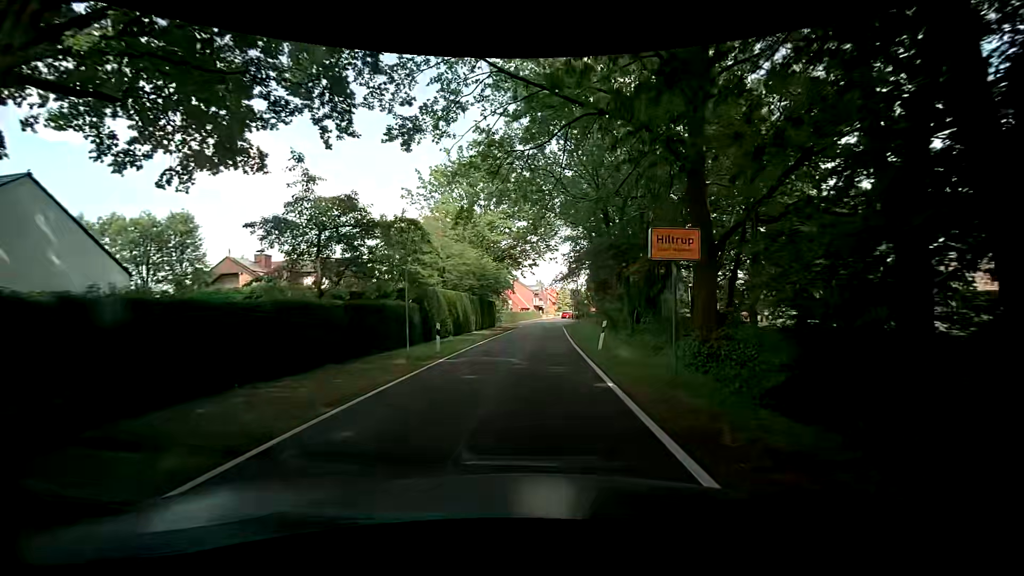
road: unclassified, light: Day
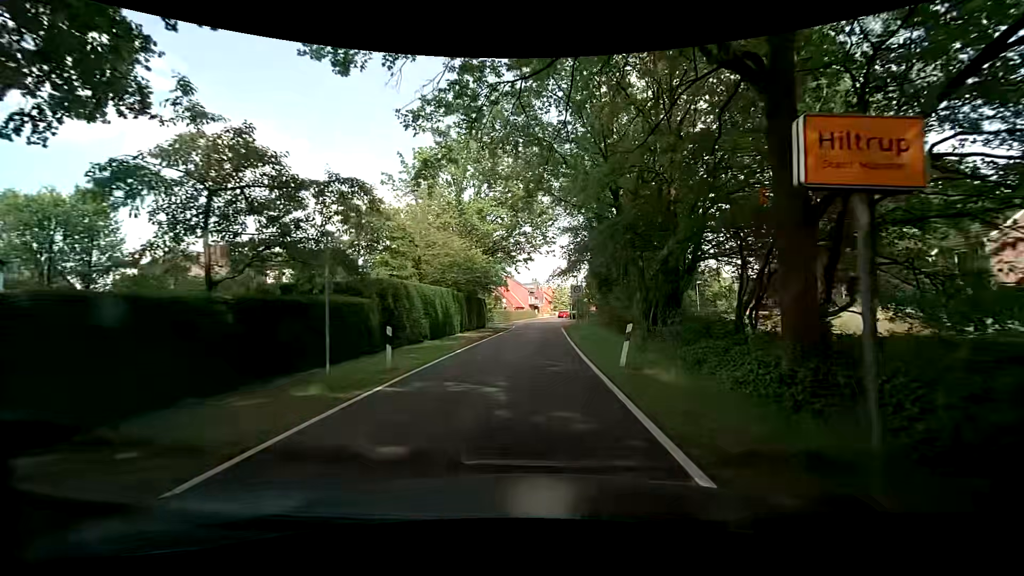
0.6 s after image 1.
(+0.1, +5.5) m; +1°
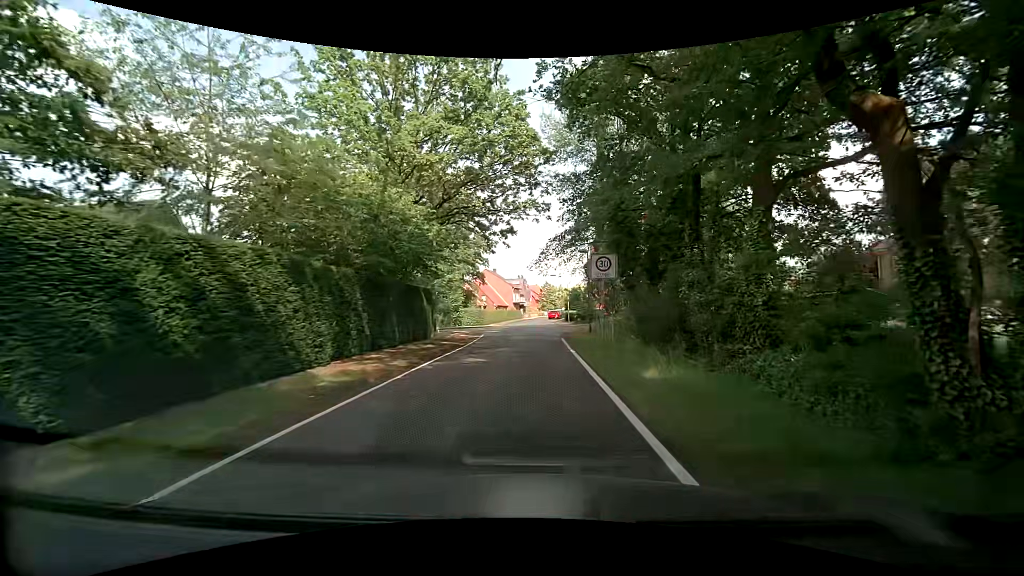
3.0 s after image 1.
(+0.1, +19.2) m; +1°
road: residential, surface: asphalt
